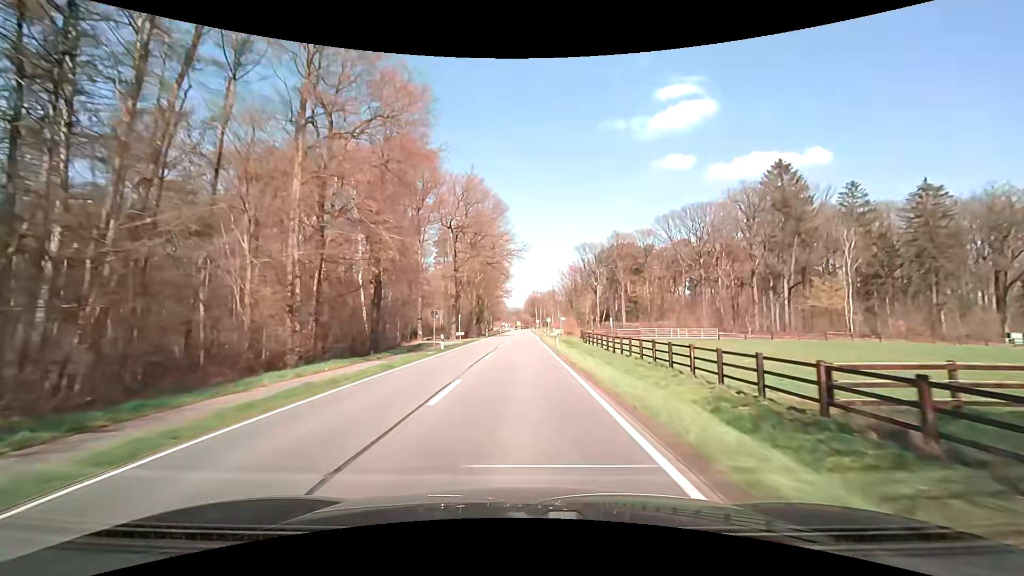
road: primary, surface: asphalt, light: Day
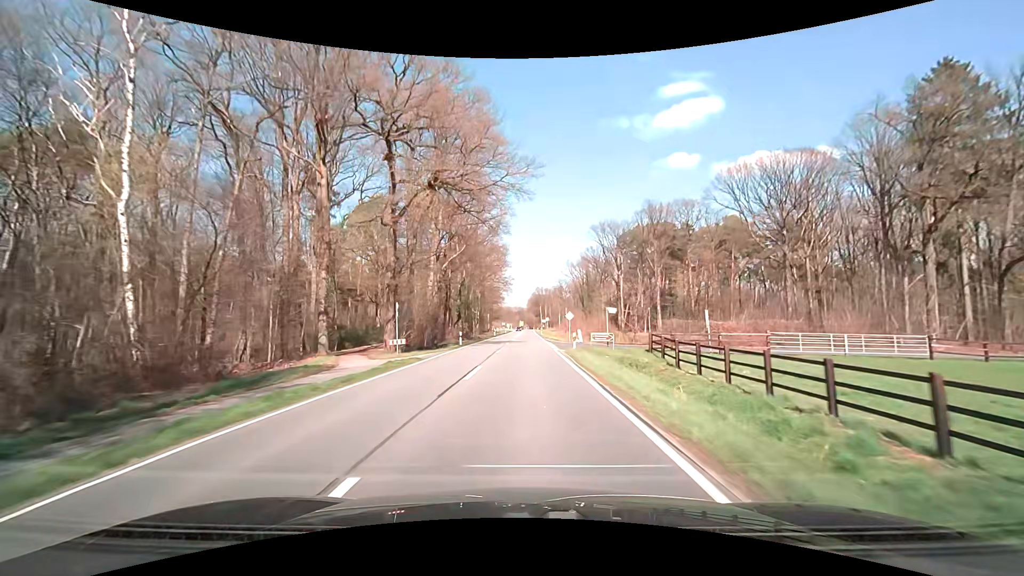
(-0.1, +32.2) m; -1°
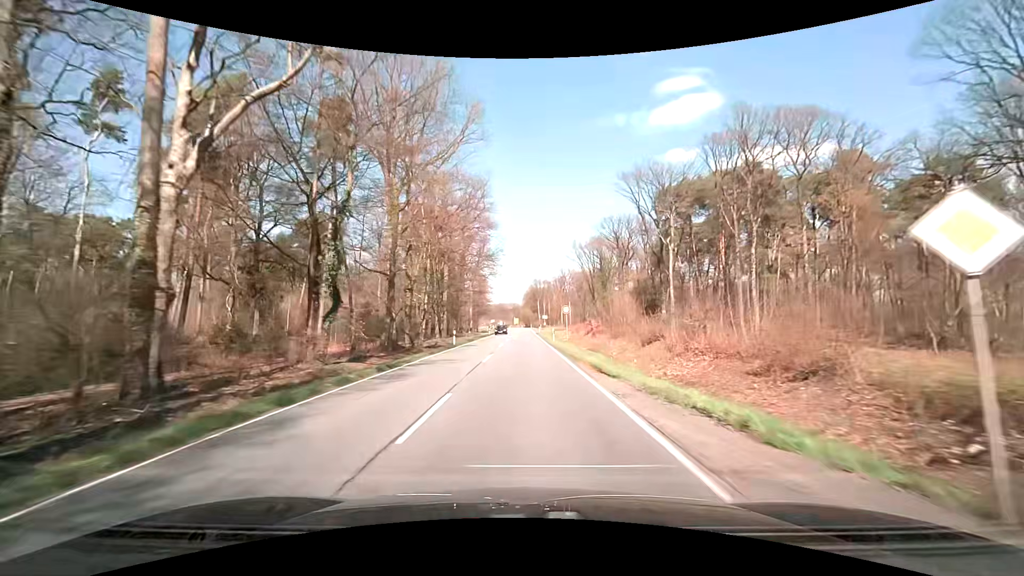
(+0.4, +43.0) m; +1°
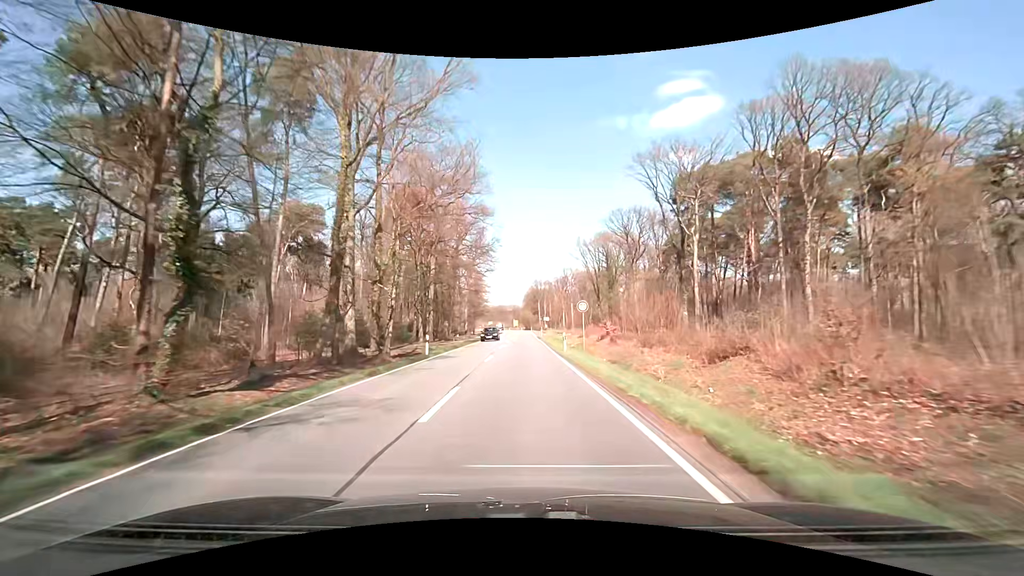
(0.0, +10.7) m; 0°
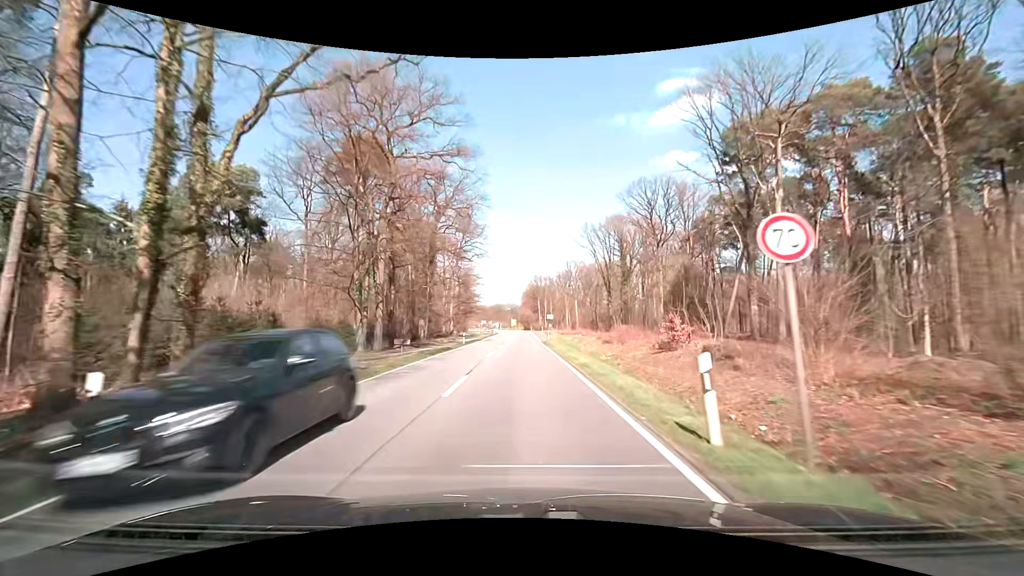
(0.0, +21.5) m; 0°
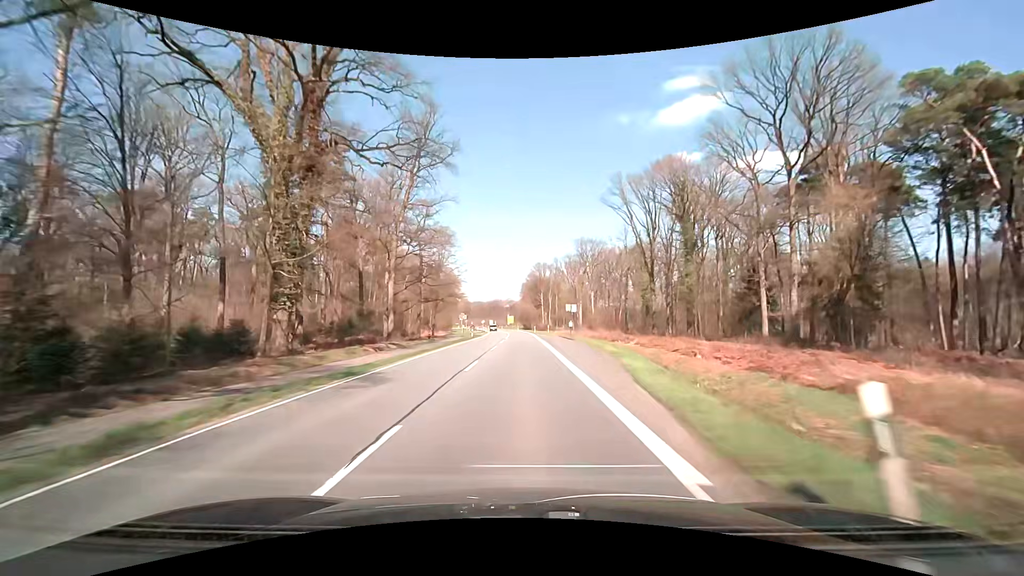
(0.0, +42.9) m; 0°
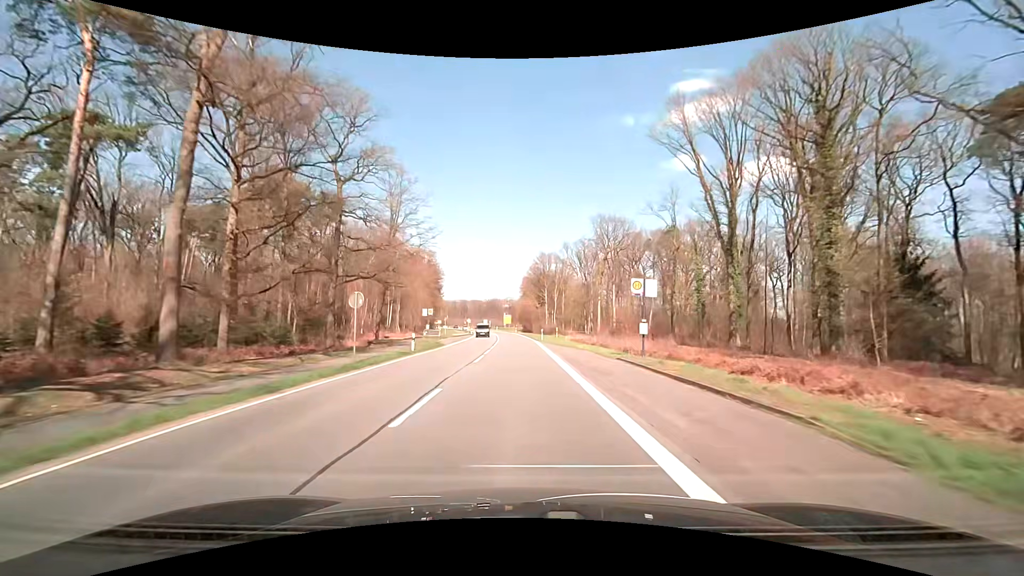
(+0.1, +32.2) m; 0°
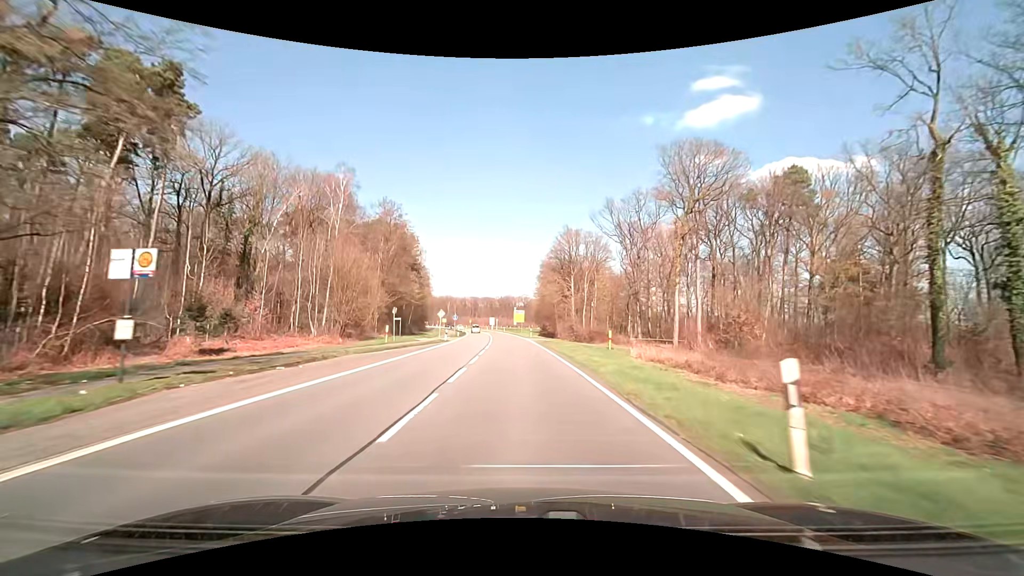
(-0.3, +43.0) m; -1°
(0, +10) (0, +20) (-1, +30) (-1, +40) (-1, +50) (-2, +60) (-3, +70) (-4, +80) (-5, +90) (-6, +100) m
